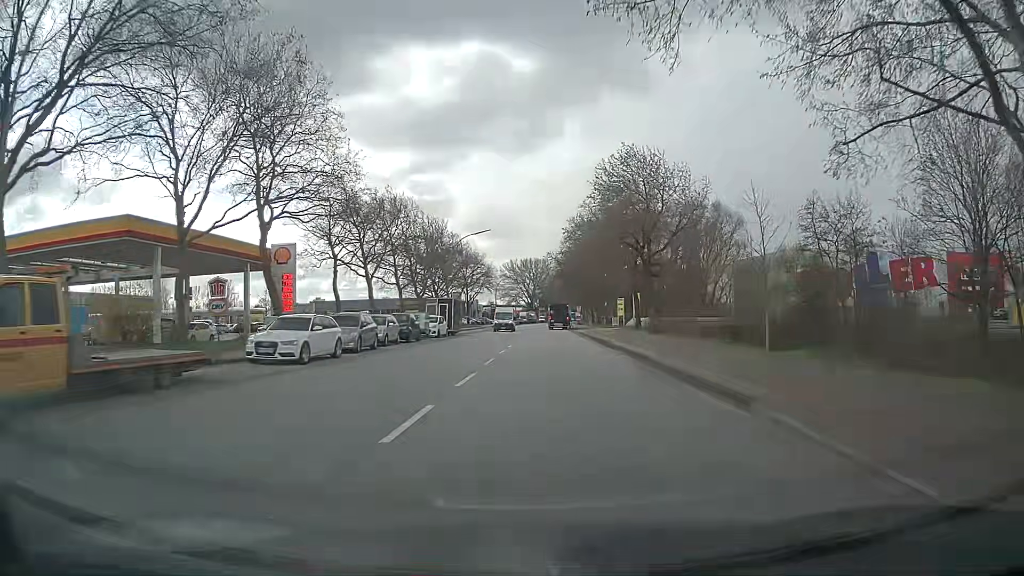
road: secondary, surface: asphalt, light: Day
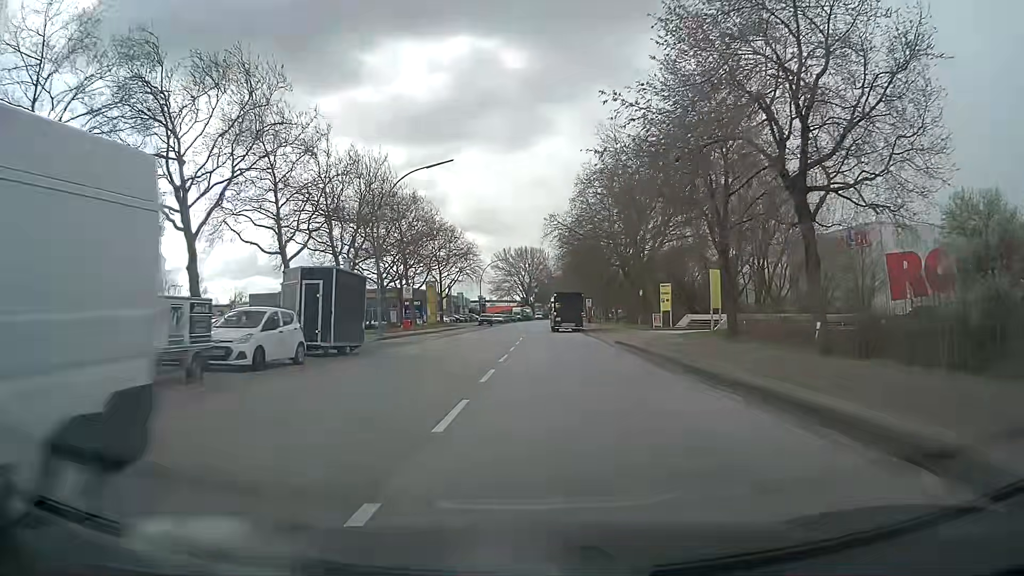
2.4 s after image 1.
(+0.1, +29.6) m; +1°
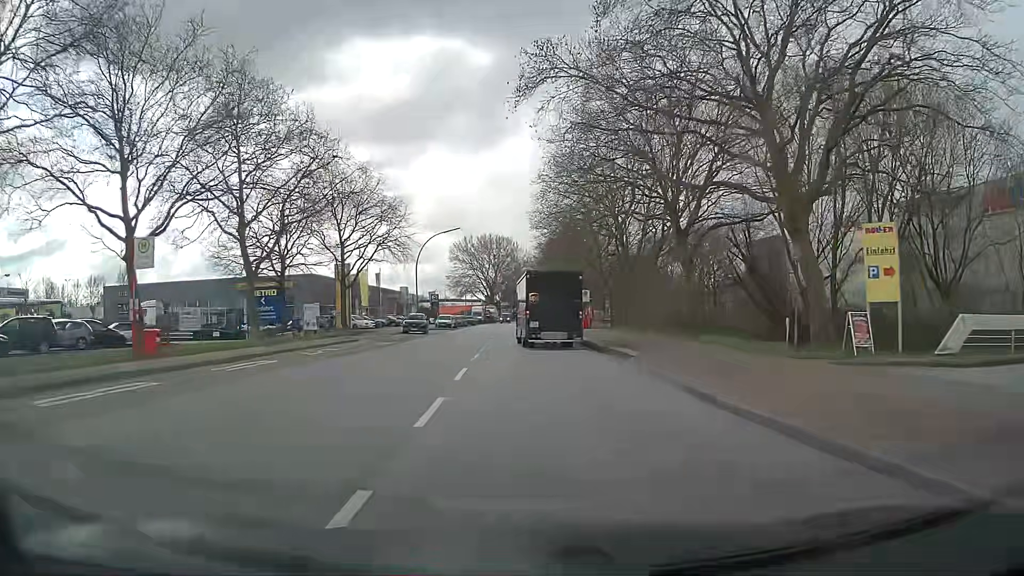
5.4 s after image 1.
(+0.2, +35.6) m; +2°
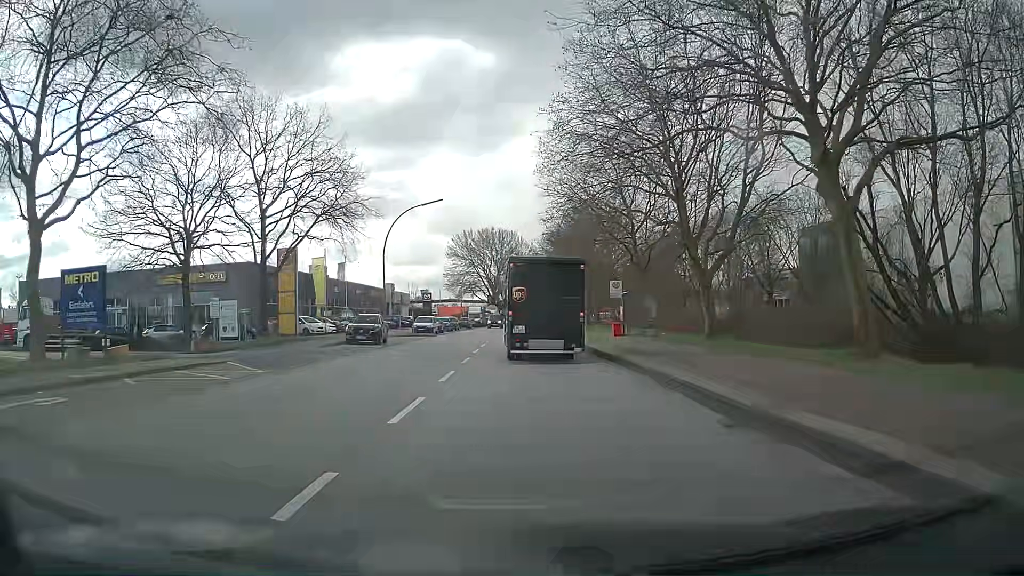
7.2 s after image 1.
(0.0, +17.5) m; 0°
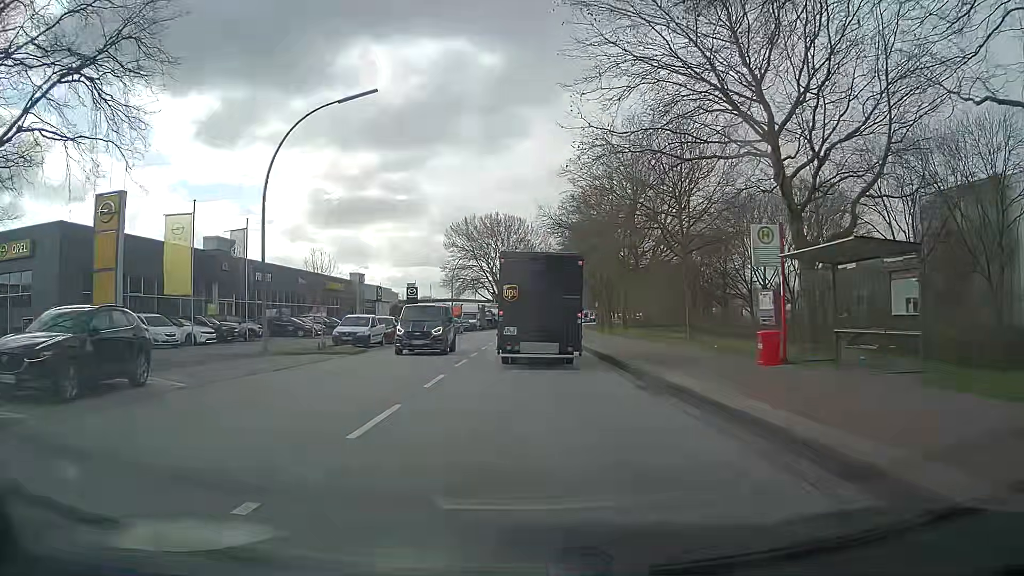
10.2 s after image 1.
(-0.2, +25.2) m; -1°
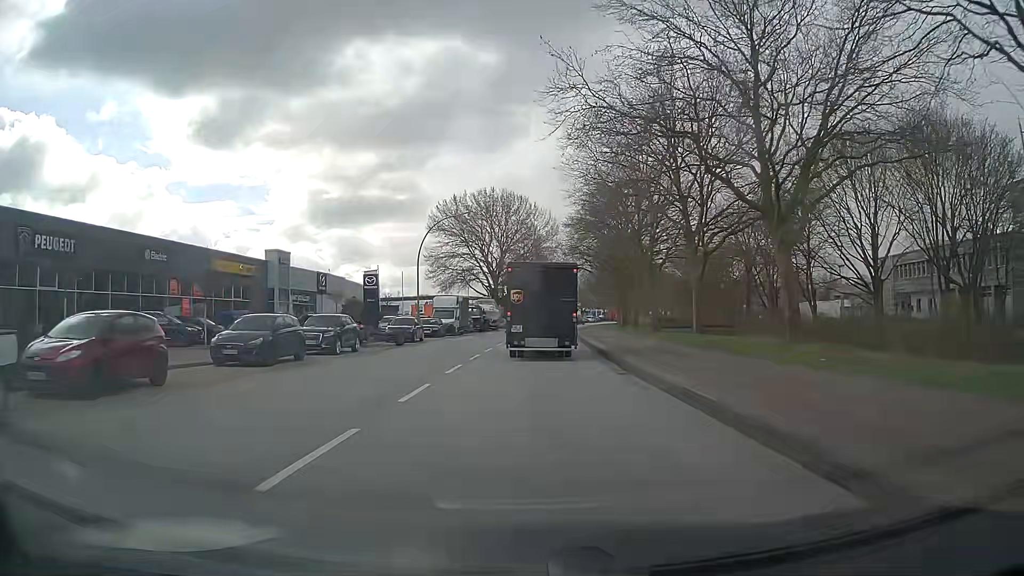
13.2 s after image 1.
(0.0, +26.8) m; 0°
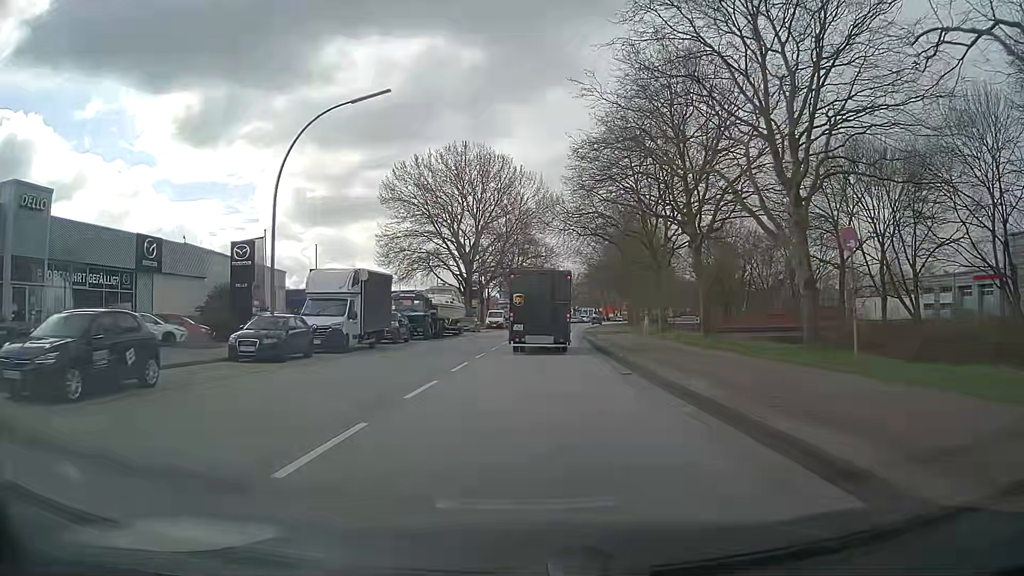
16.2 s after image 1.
(+0.2, +29.8) m; +1°
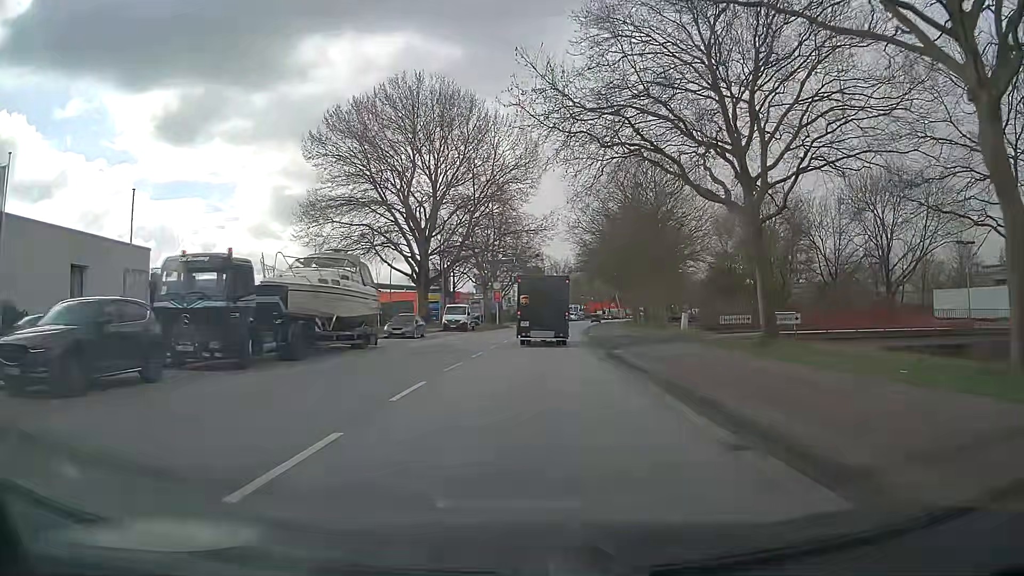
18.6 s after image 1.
(+0.1, +25.0) m; +1°
(0, +10) (0, +20) (+1, +30) (+1, +40) (+2, +50) (+3, +60) (+4, +70) (+5, +80) (+6, +90) (+7, +100) m
